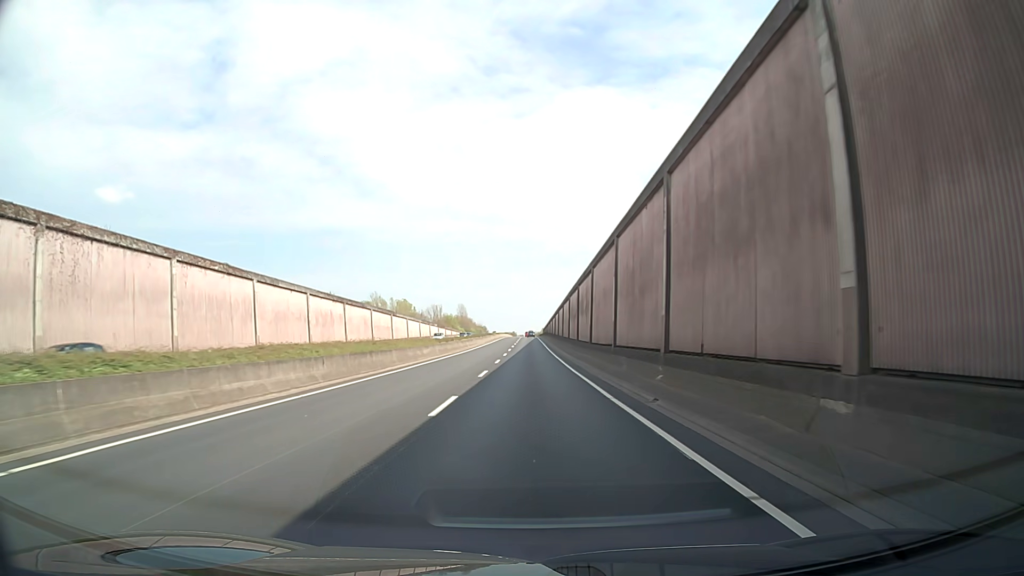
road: trunk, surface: asphalt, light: Day
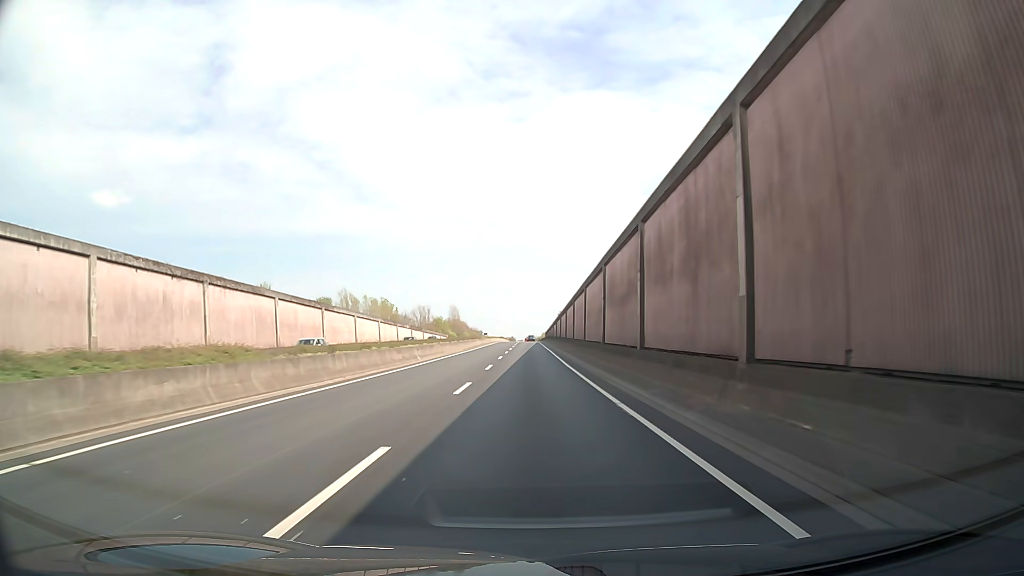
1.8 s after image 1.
(0.0, +31.9) m; 0°
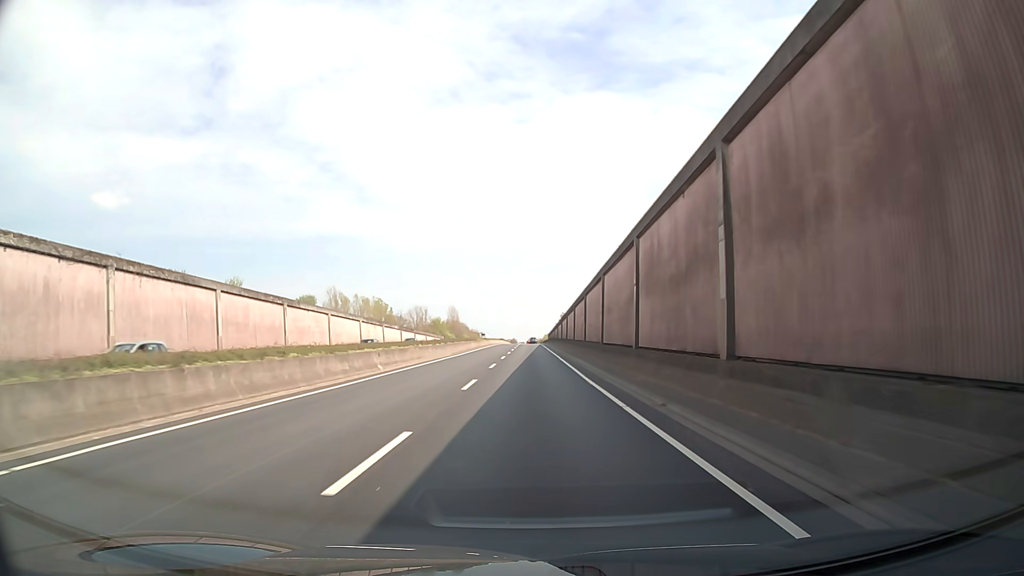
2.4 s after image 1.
(0.0, +10.6) m; 0°
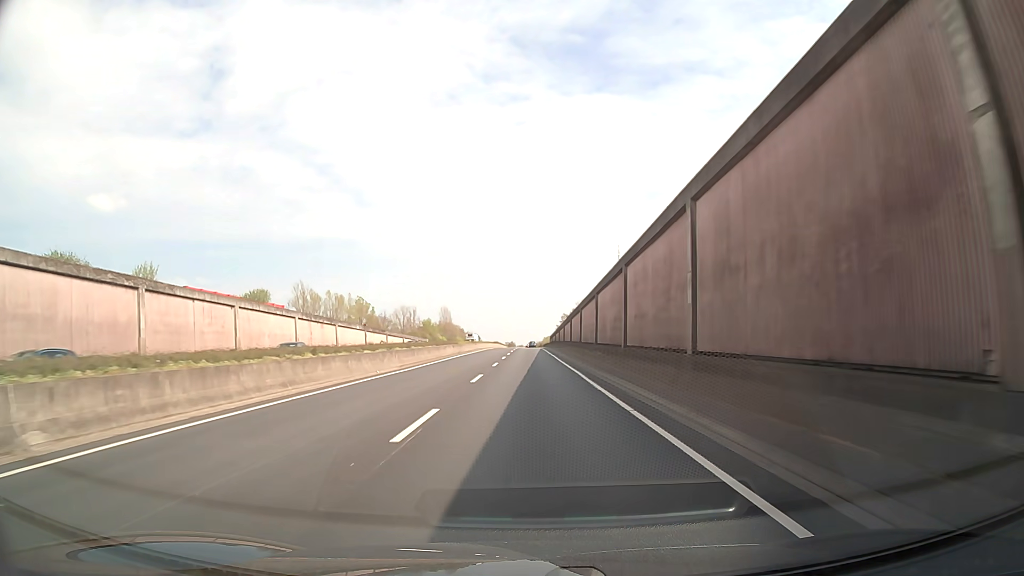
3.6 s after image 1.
(0.0, +21.2) m; 0°
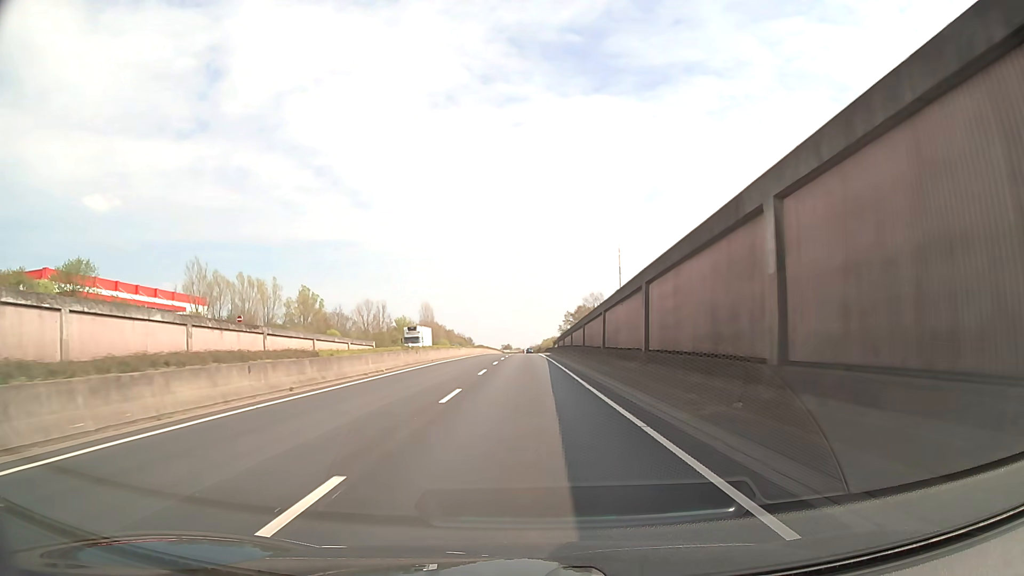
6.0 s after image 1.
(+0.1, +42.5) m; 0°
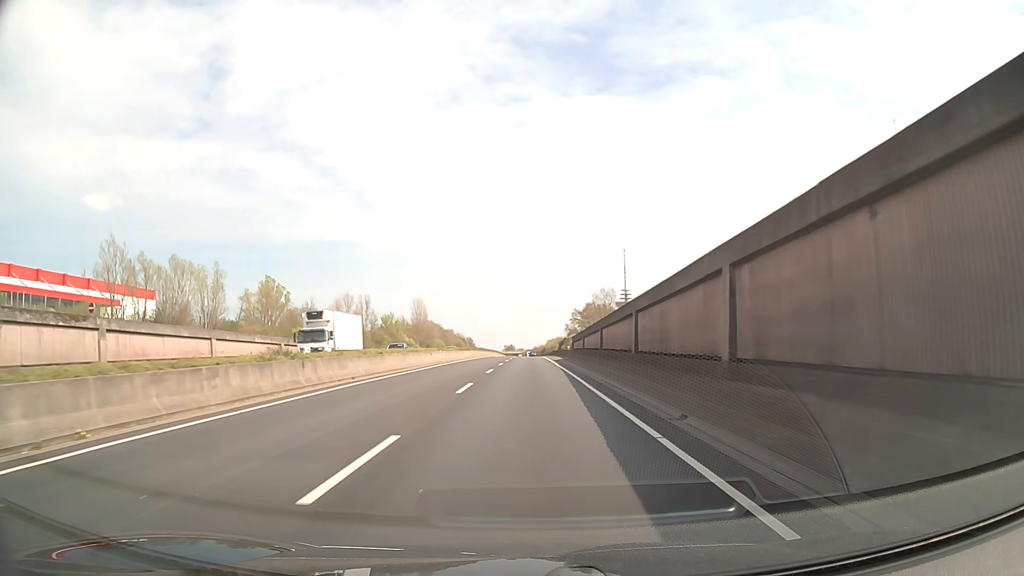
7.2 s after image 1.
(-0.1, +21.3) m; 0°
